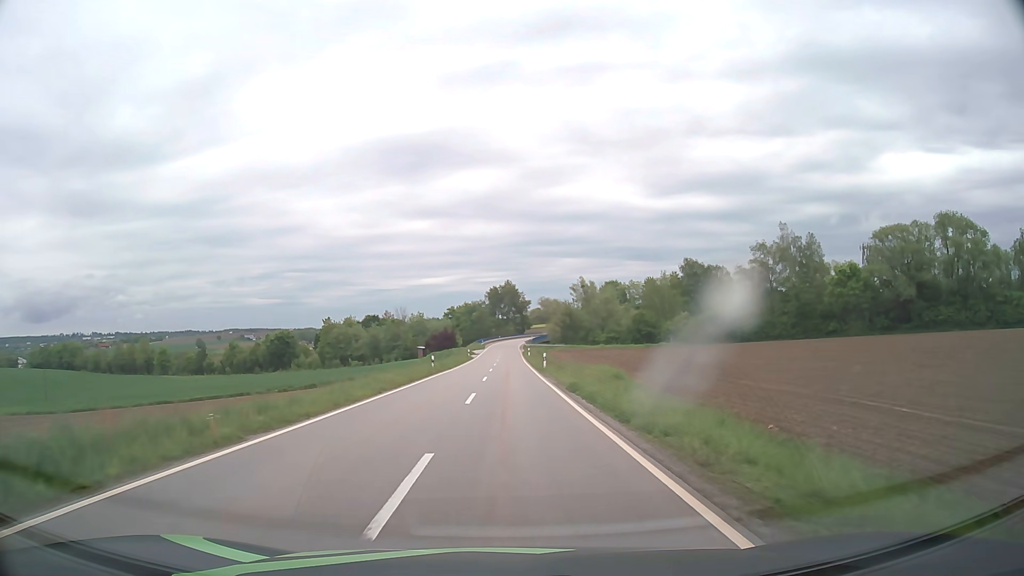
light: Day
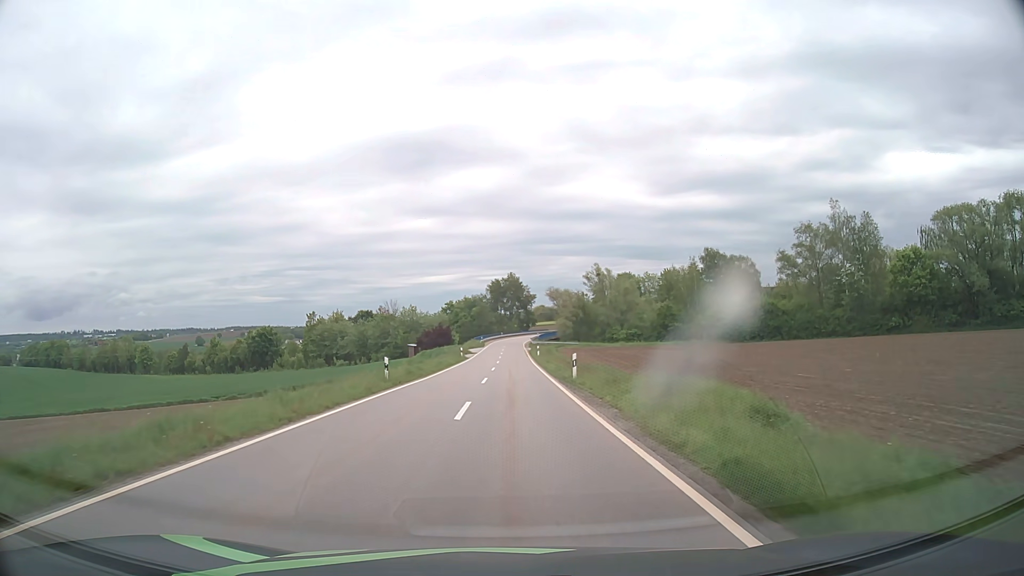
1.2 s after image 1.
(-0.1, +16.8) m; 0°
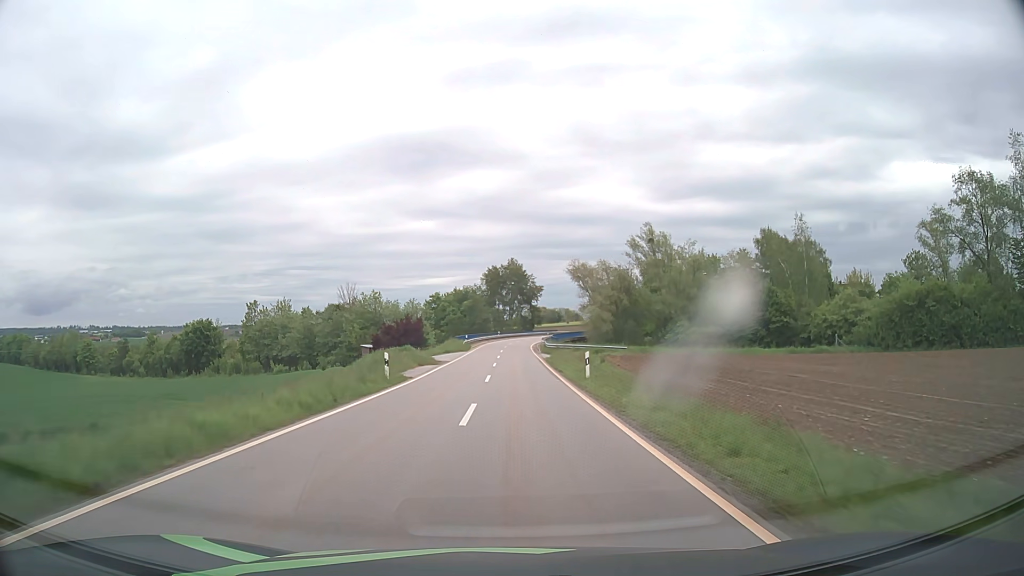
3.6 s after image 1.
(-0.1, +38.2) m; 0°
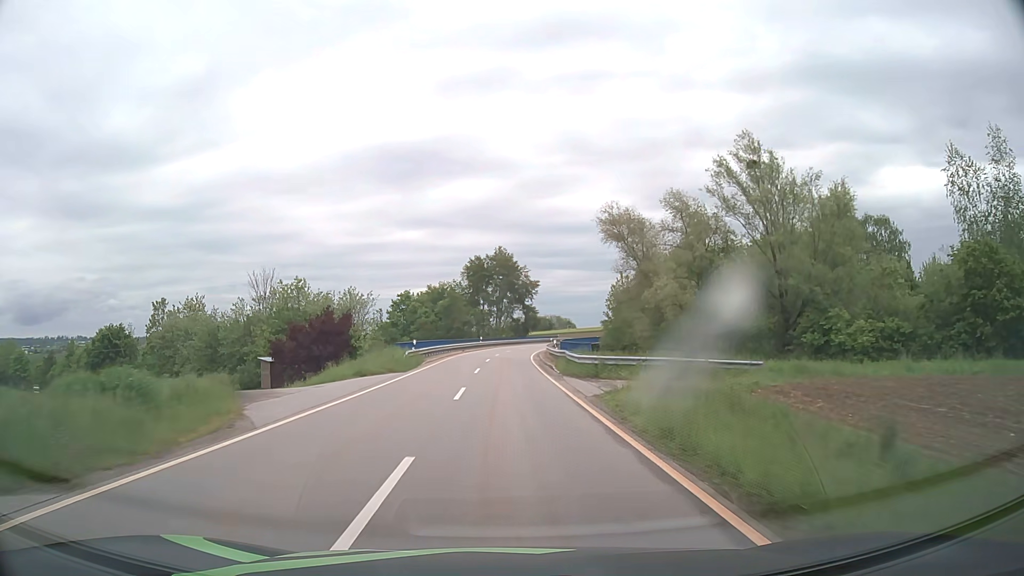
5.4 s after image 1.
(+0.3, +31.7) m; +1°
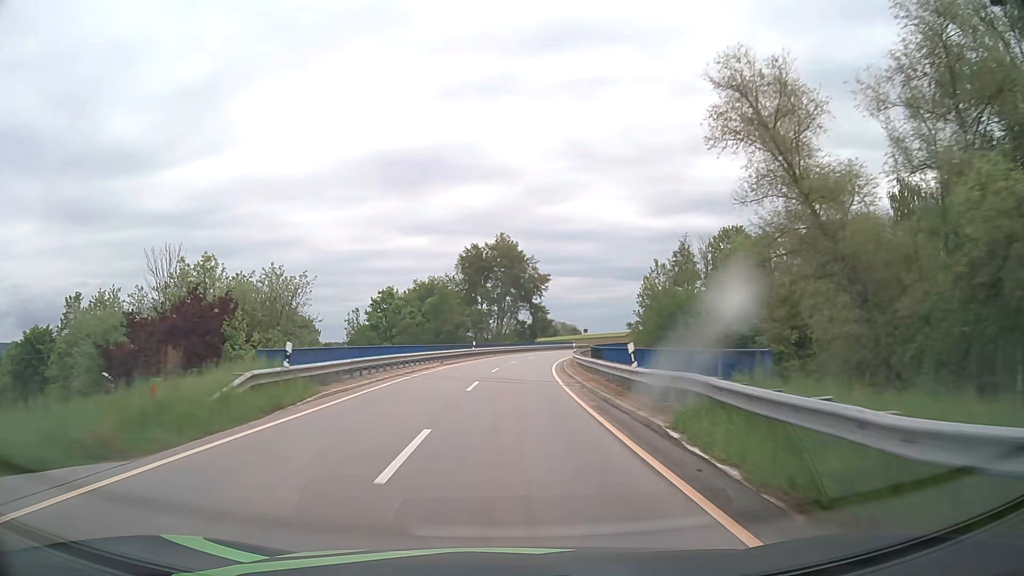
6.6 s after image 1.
(-0.1, +22.1) m; -1°
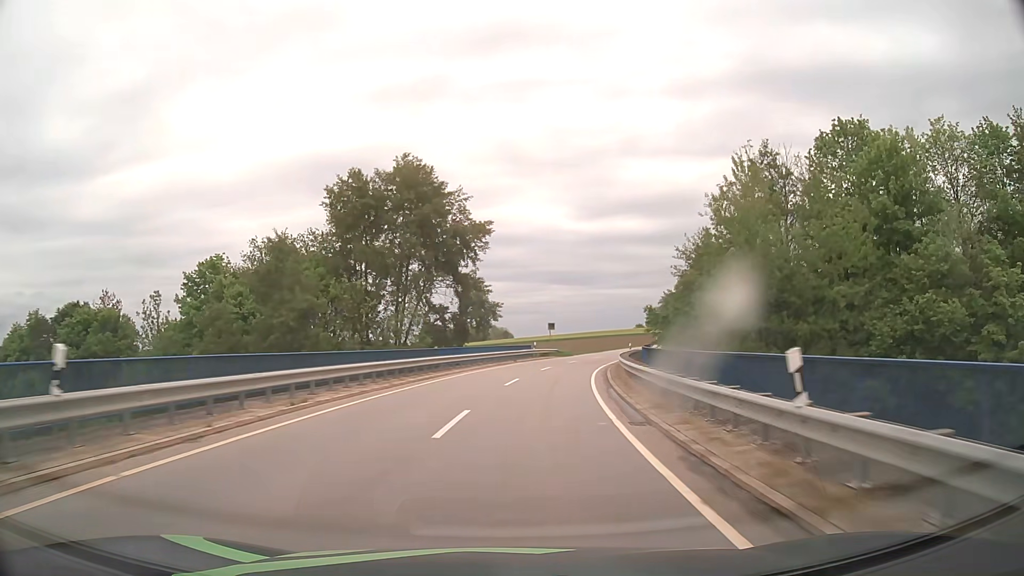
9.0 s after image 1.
(+1.6, +45.5) m; +6°
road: tertiary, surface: asphalt
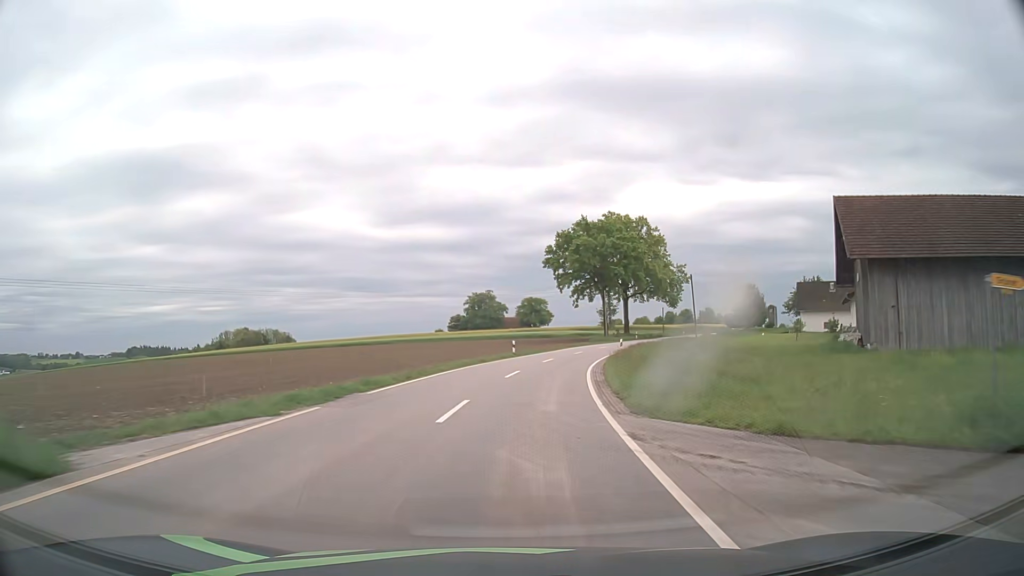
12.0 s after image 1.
(+8.7, +58.4) m; +17°
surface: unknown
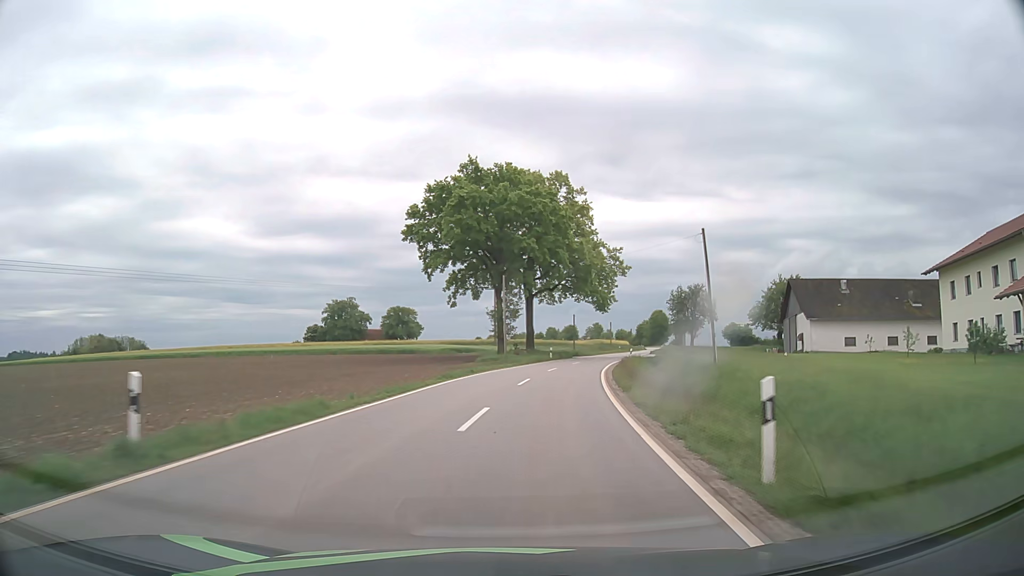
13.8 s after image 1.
(+3.3, +36.5) m; +11°
(0, +10) (+1, +20) (+3, +30) (+4, +40) (+7, +49) (+9, +59) (+12, +69) (+15, +78) (+18, +88) (+20, +97) m
